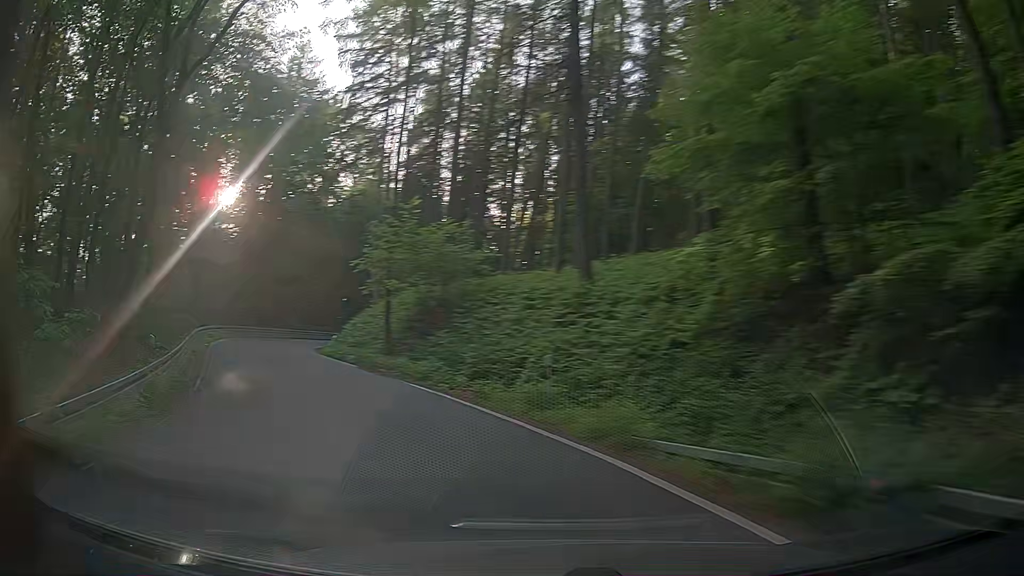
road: secondary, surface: asphalt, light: Day
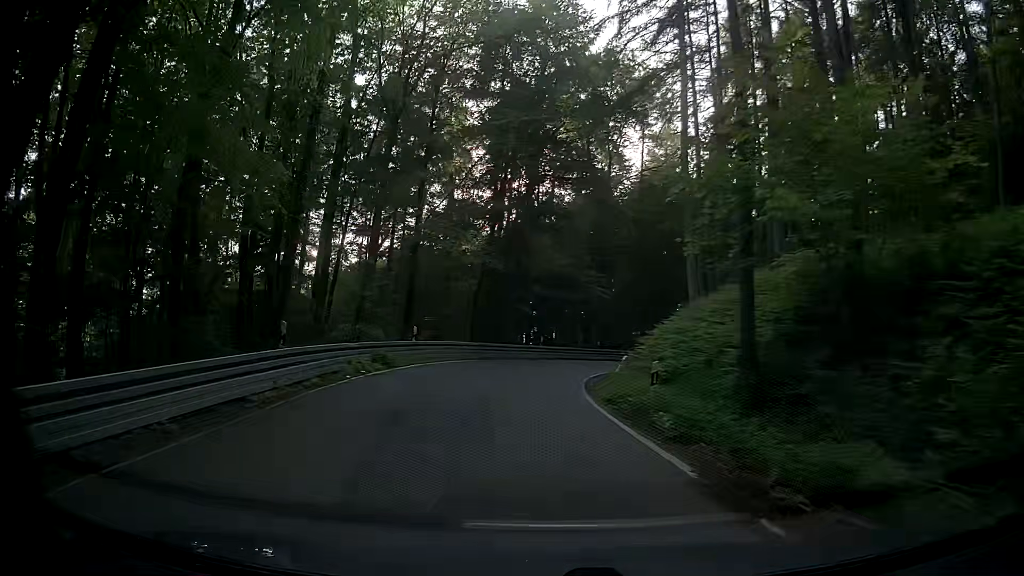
(-4.6, +17.4) m; -27°
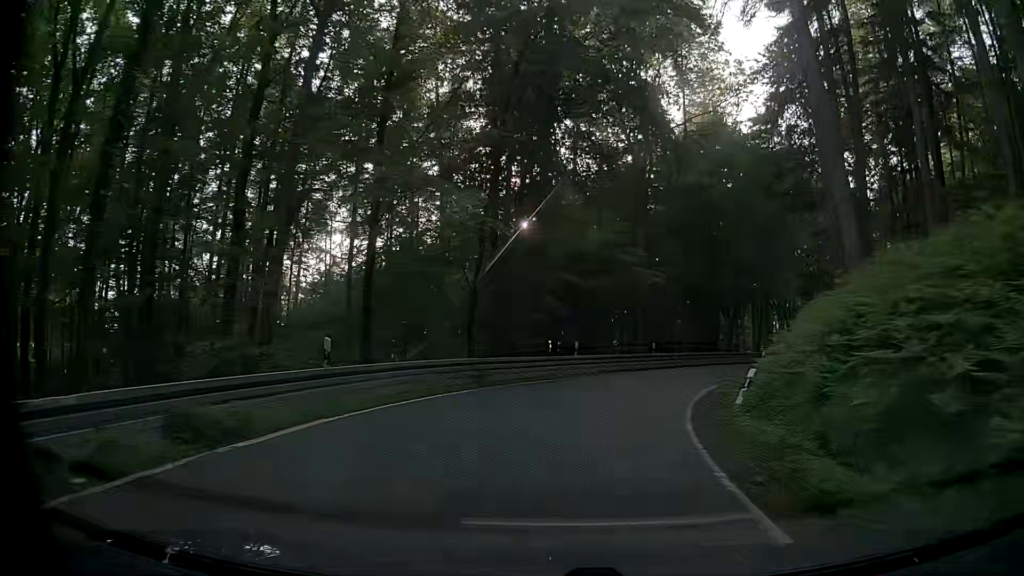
(-0.5, +13.4) m; -3°
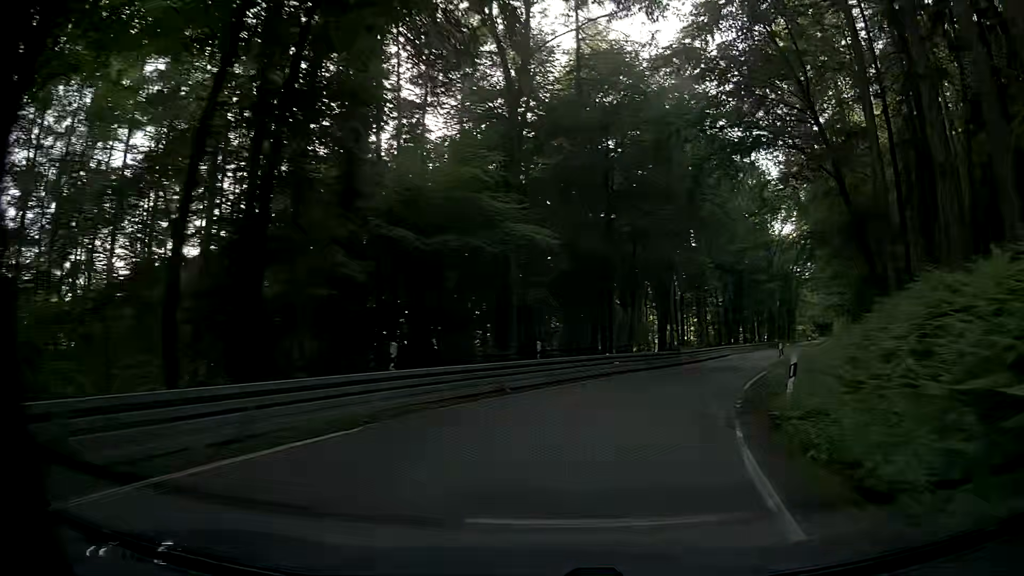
(+0.7, +13.9) m; +9°
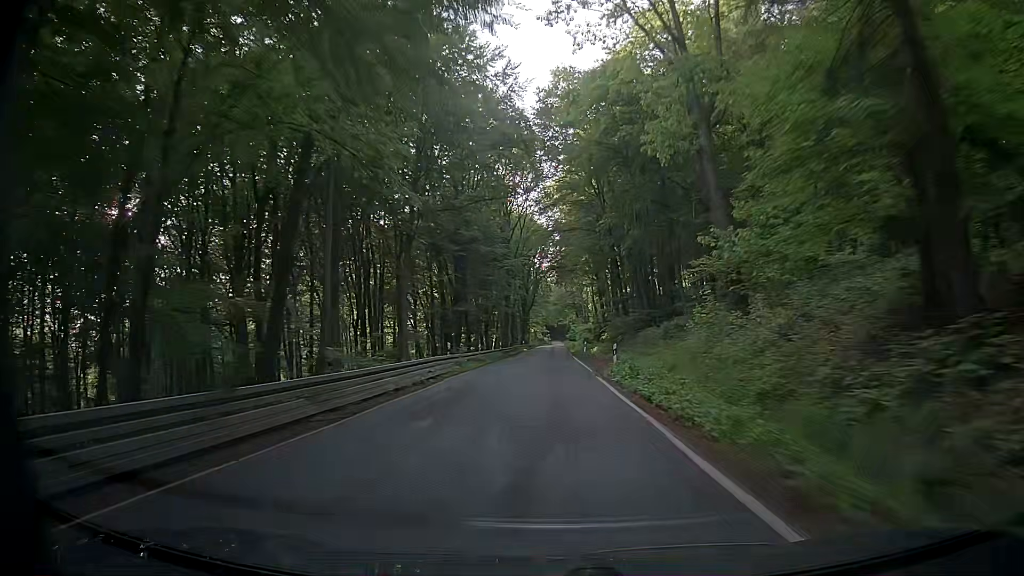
(+7.3, +28.8) m; +25°
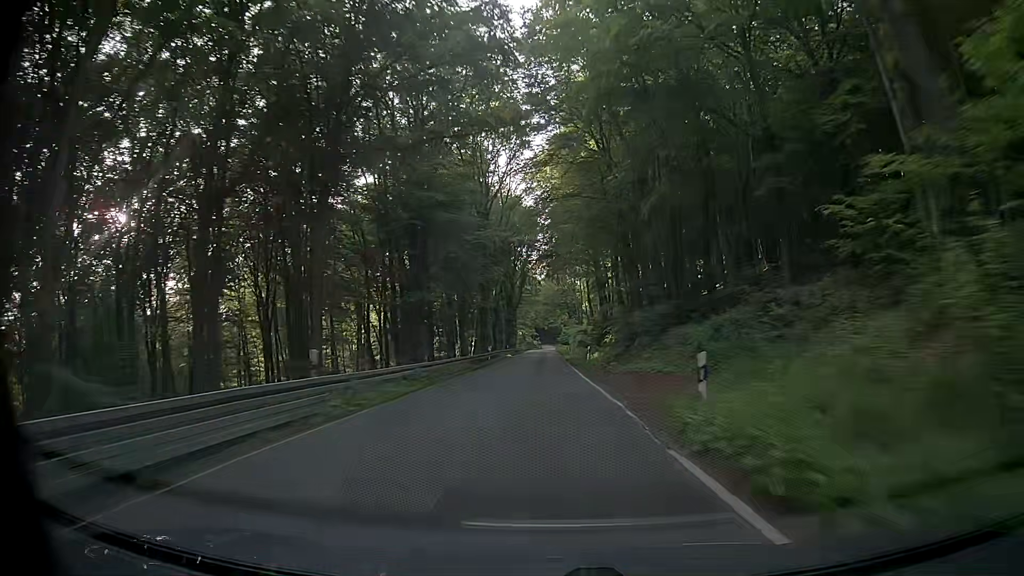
(+0.3, +16.8) m; 0°
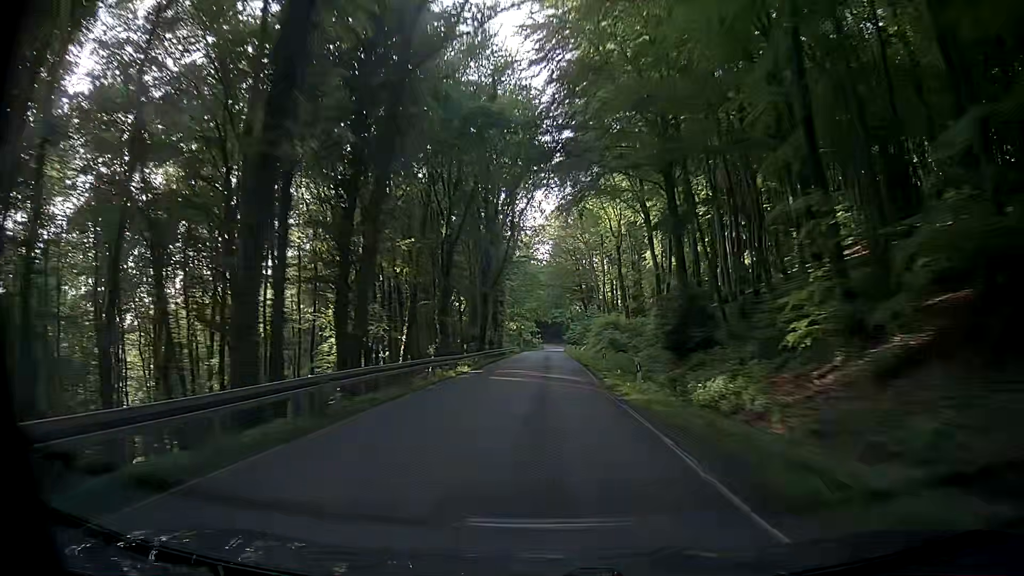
(+0.6, +46.2) m; +1°
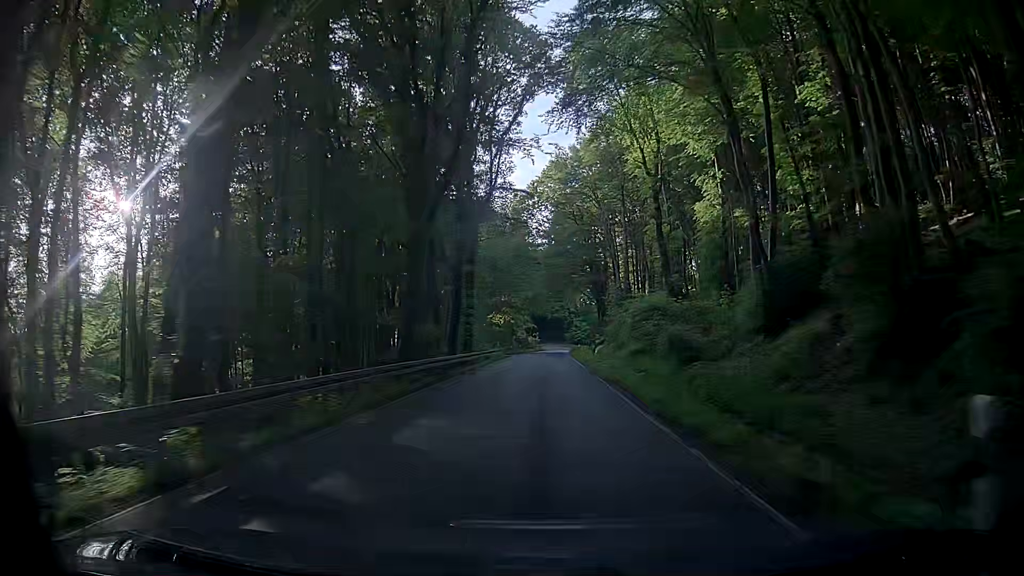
(+0.2, +29.0) m; -2°
(0, +10) (0, +20) (0, +30) (+1, +40) (+1, +50) (+1, +60) (+2, +70) (+2, +80) (+3, +90) (+4, +100) m
